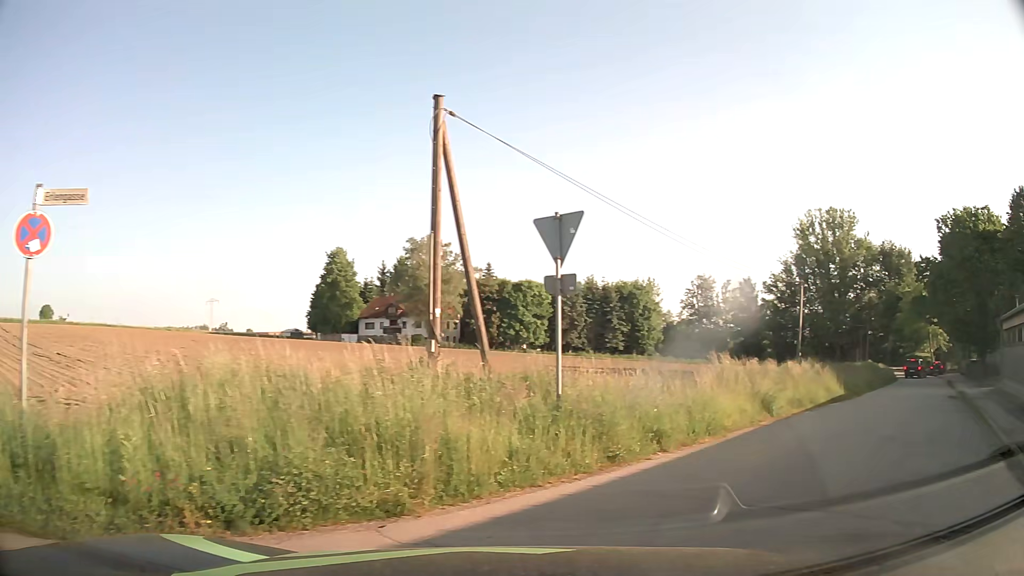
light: Day
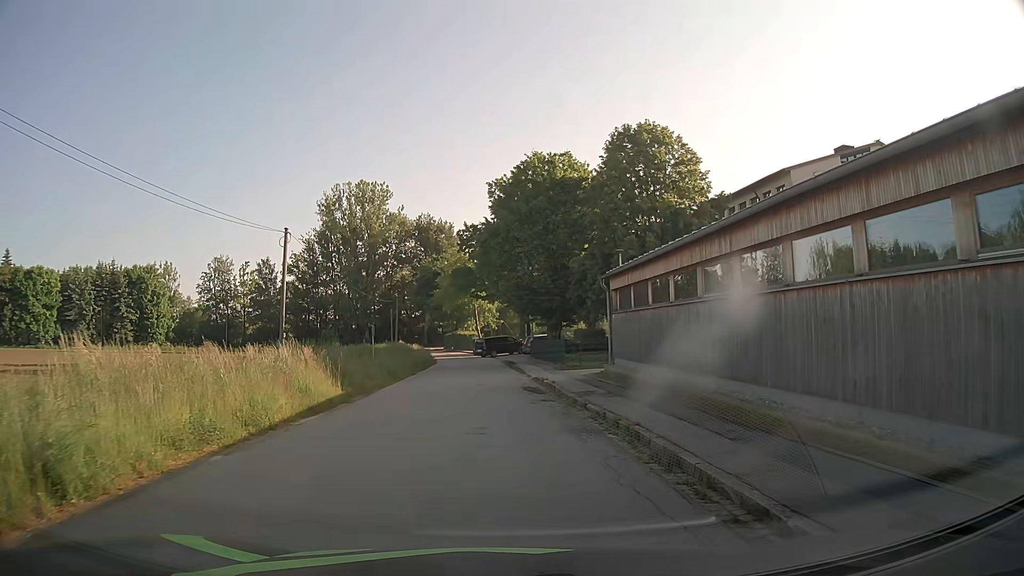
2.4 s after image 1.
(+5.1, +9.9) m; +40°
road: residential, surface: asphalt
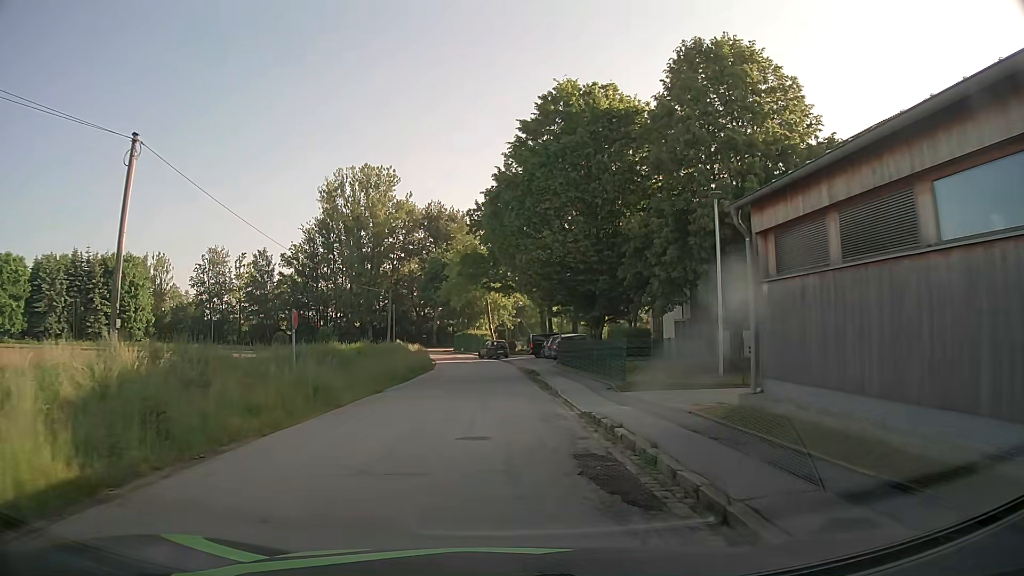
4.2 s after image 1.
(-0.1, +12.9) m; -1°
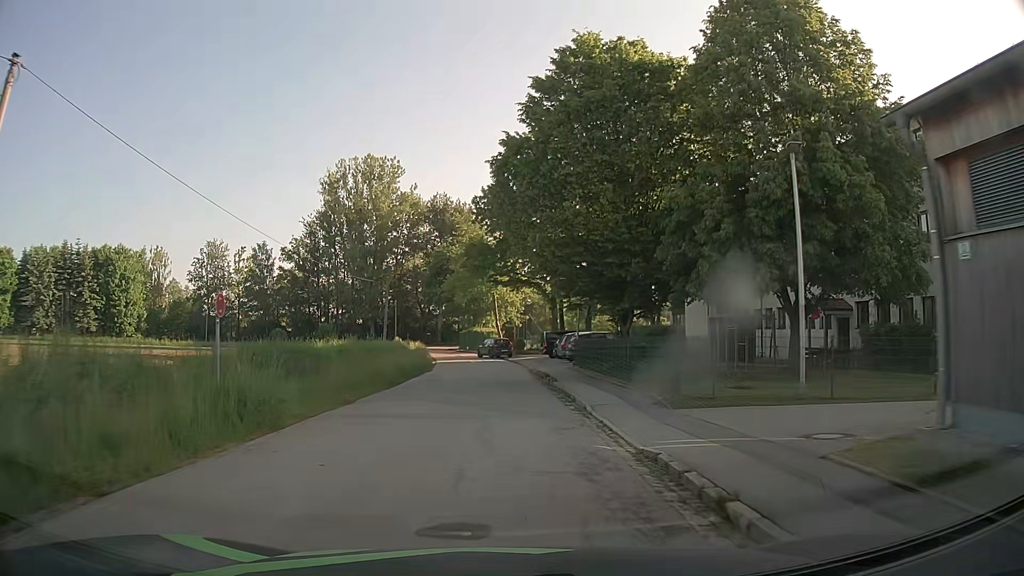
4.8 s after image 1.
(0.0, +5.1) m; 0°
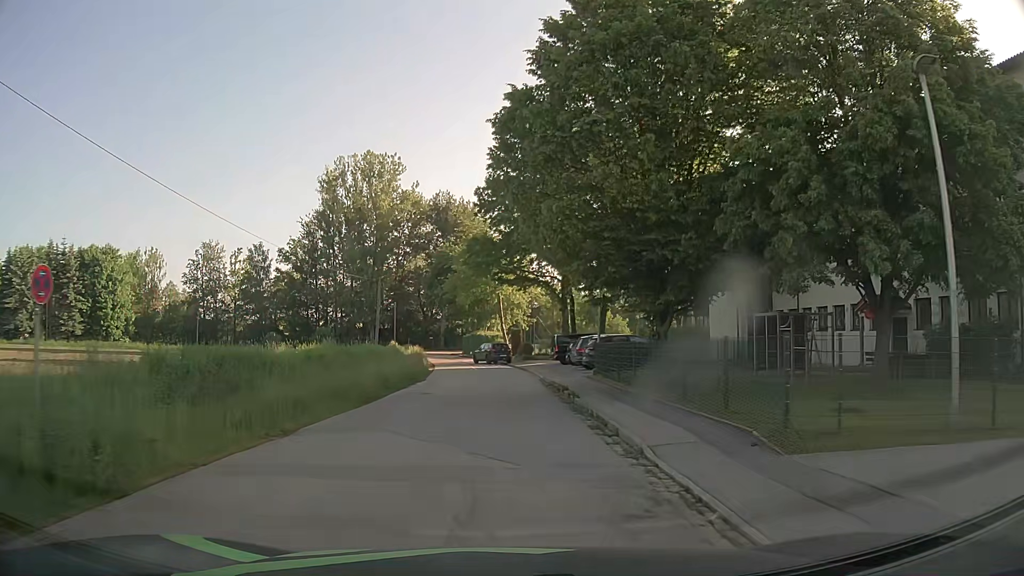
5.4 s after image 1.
(0.0, +5.3) m; -1°
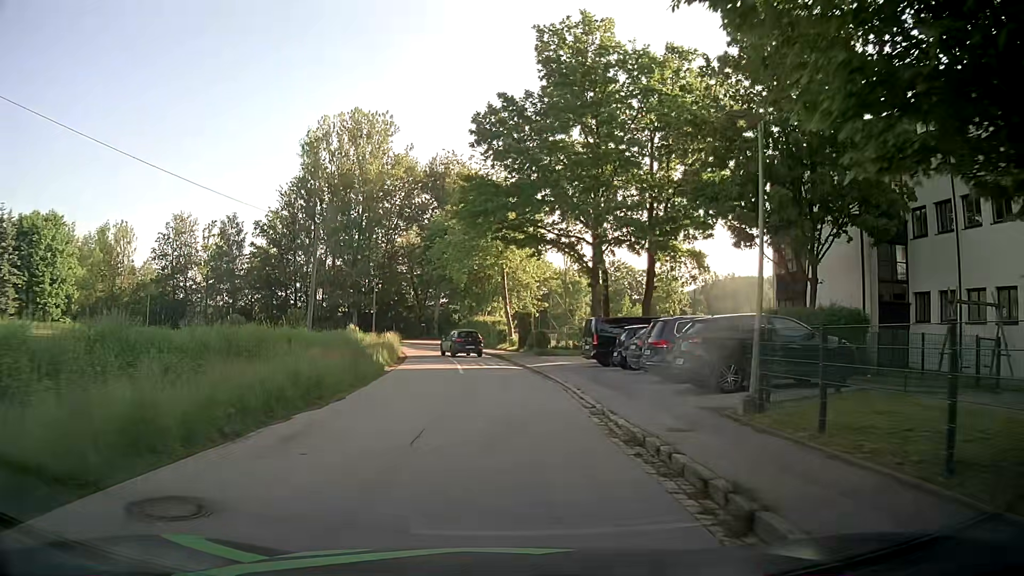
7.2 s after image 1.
(-0.1, +16.1) m; -1°
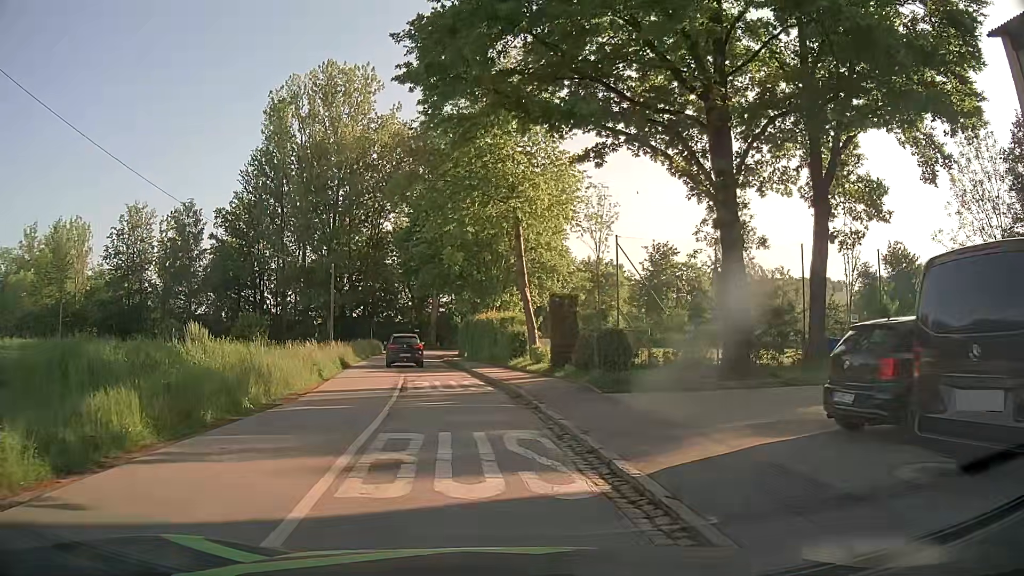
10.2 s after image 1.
(+0.2, +21.5) m; +1°
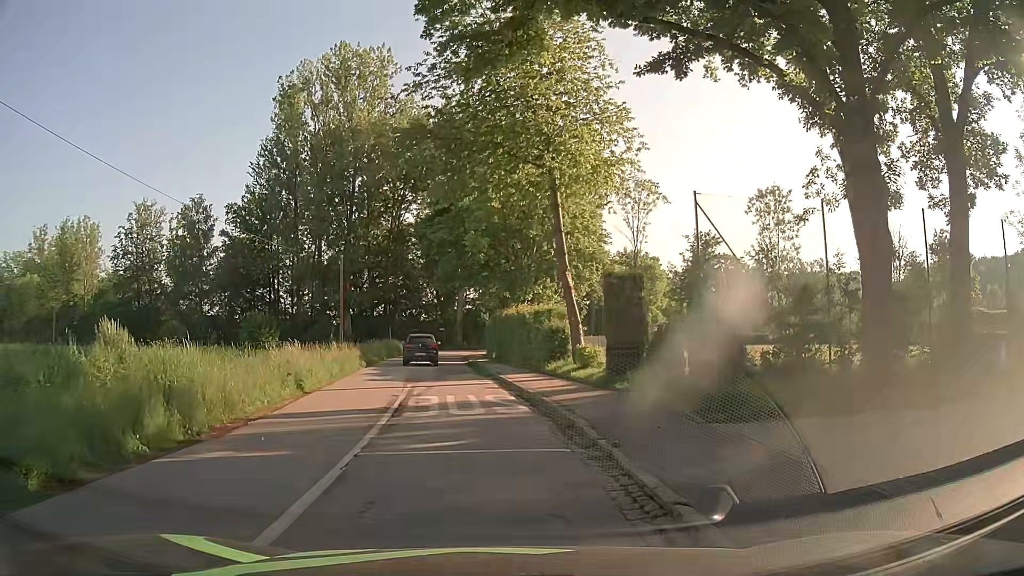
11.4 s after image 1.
(-0.2, +5.4) m; -3°
